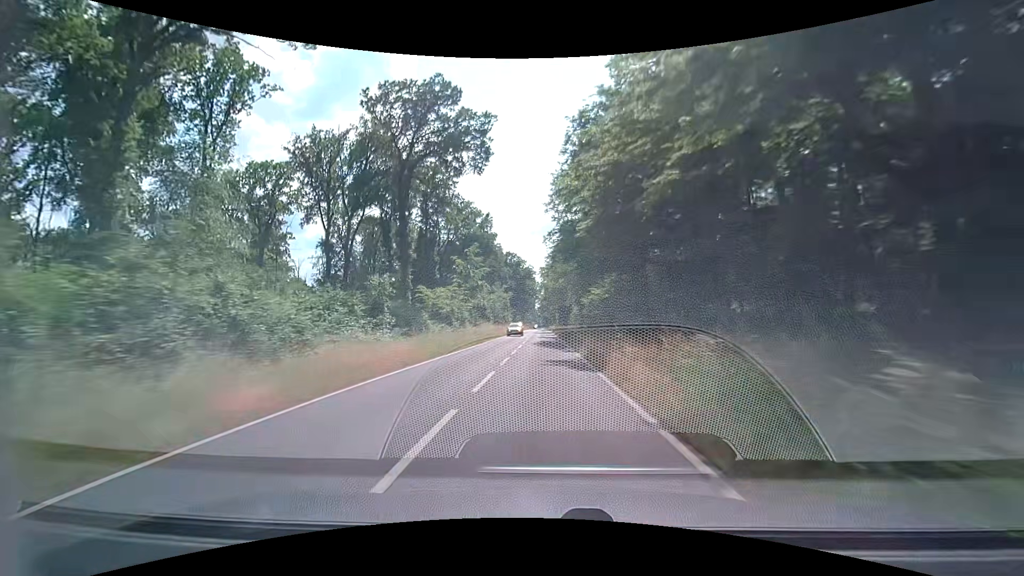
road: secondary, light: Day
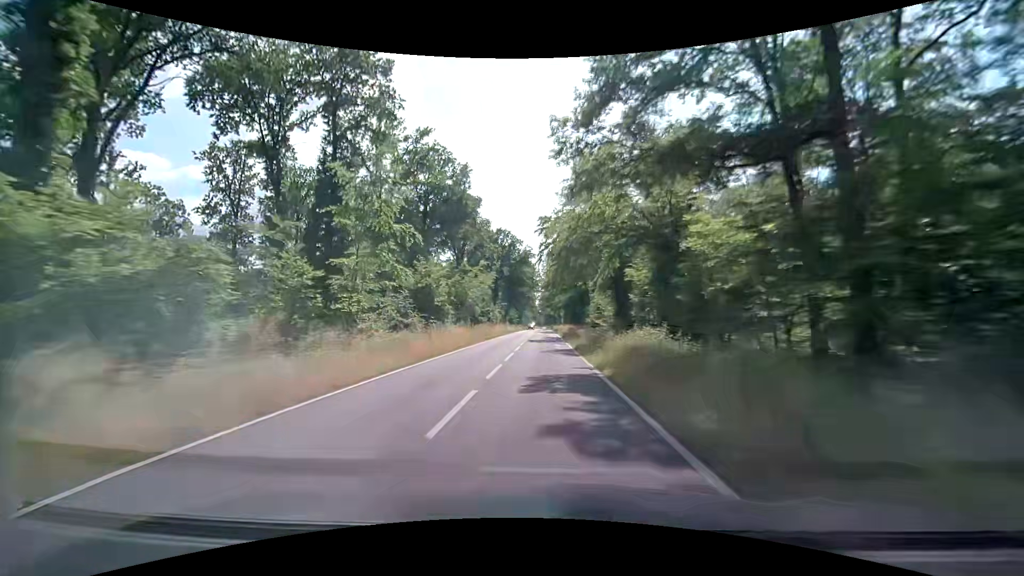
(-0.1, +40.4) m; 0°
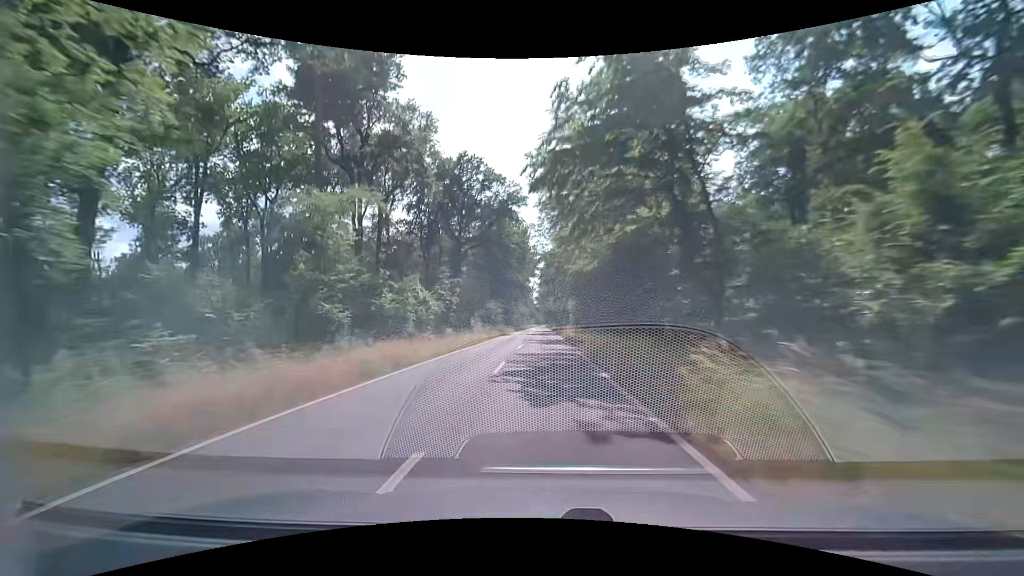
(-0.1, +59.1) m; 0°
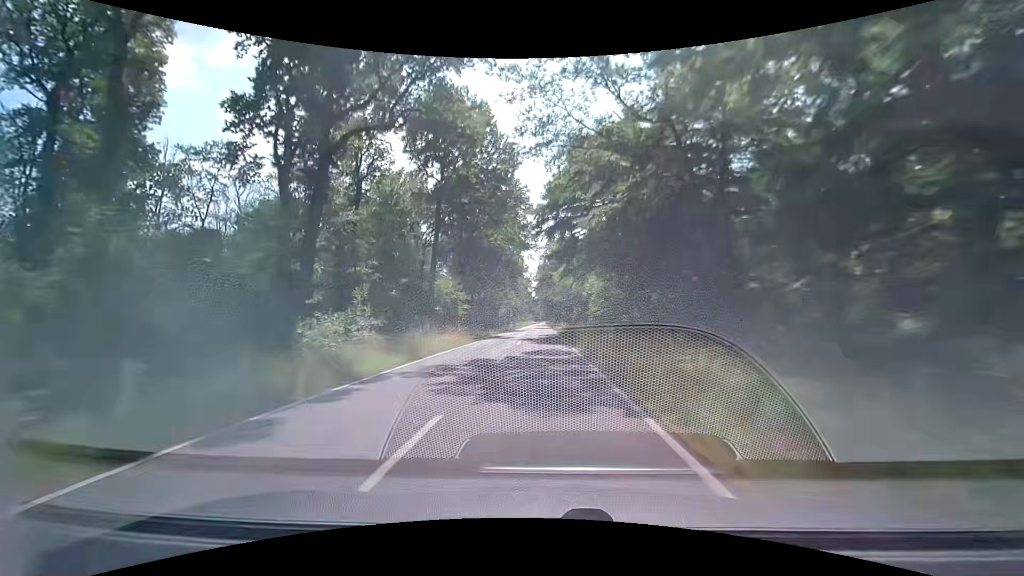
(-0.2, +46.2) m; -1°
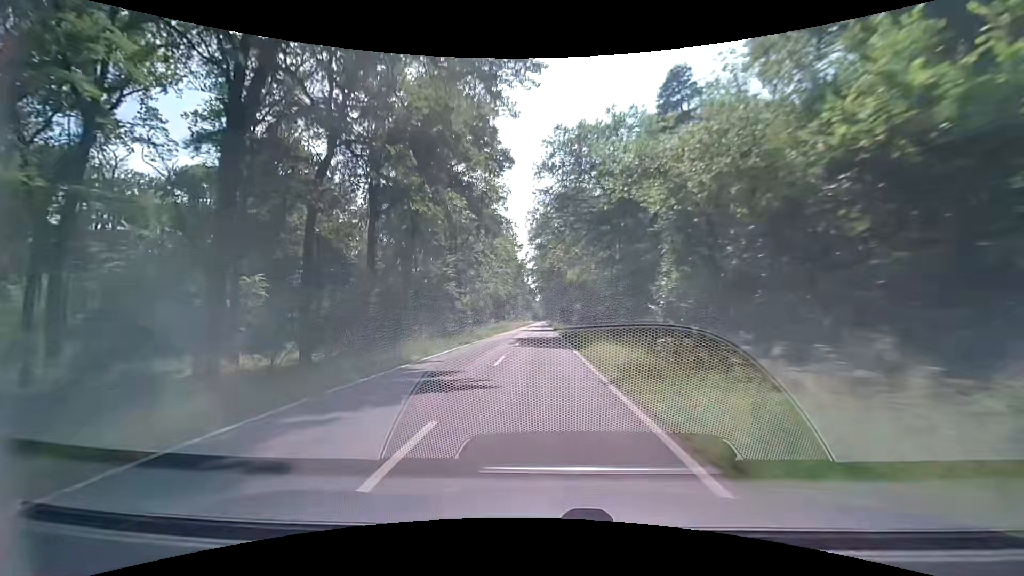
(+0.4, +60.4) m; 0°
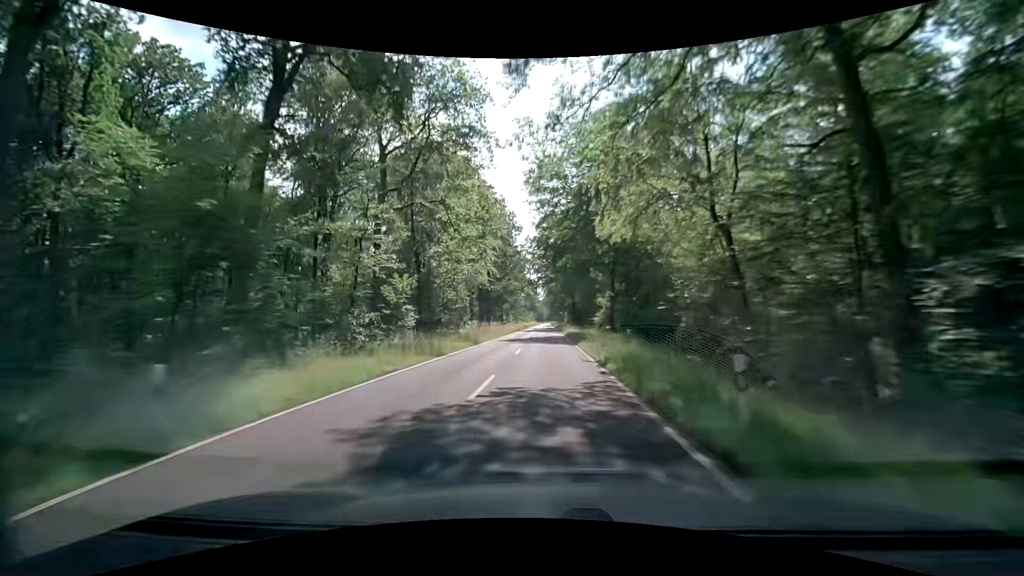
(-0.1, +30.2) m; 0°
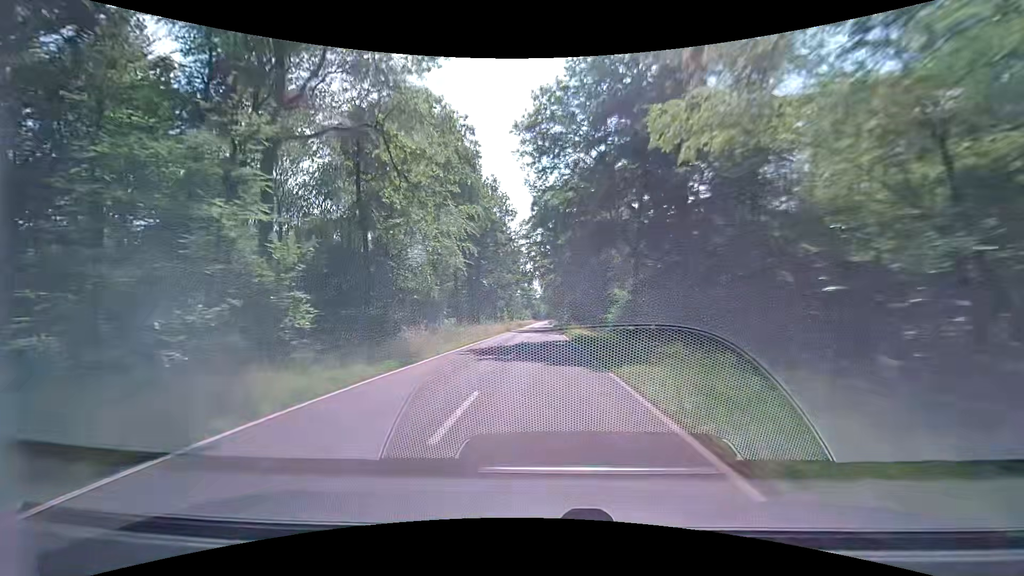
(+0.1, +15.2) m; 0°
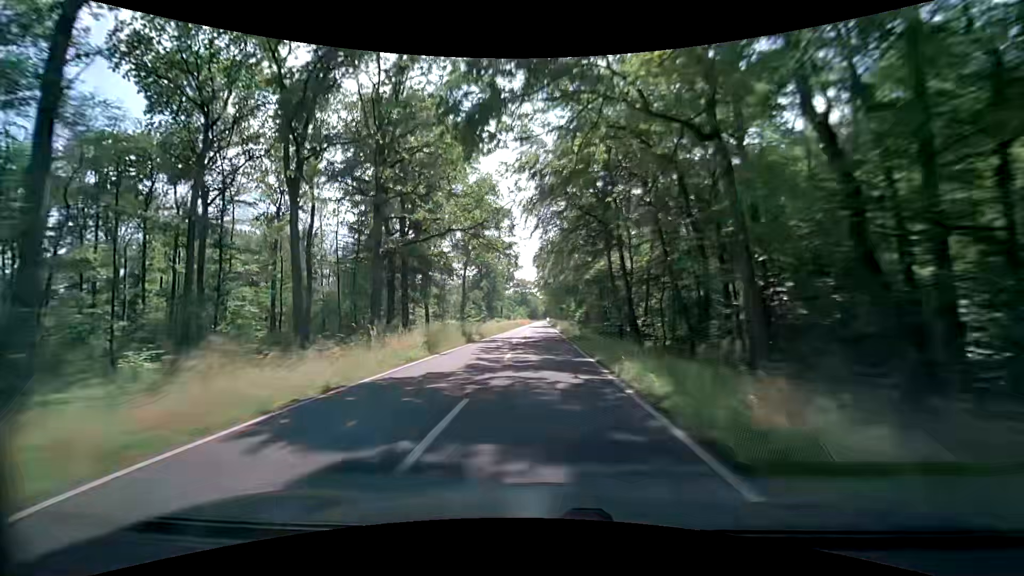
(+0.3, +61.0) m; 0°
(0, +10) (0, +20) (0, +30) (0, +40) (0, +50) (0, +60) (0, +70) (+1, +80) (+1, +90) (+1, +100) m
